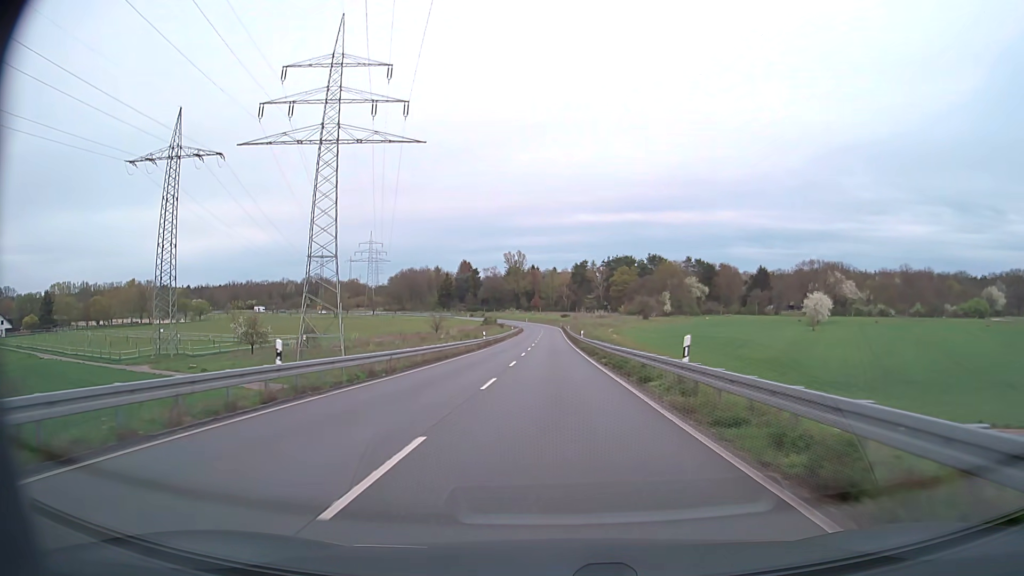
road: secondary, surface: asphalt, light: Day
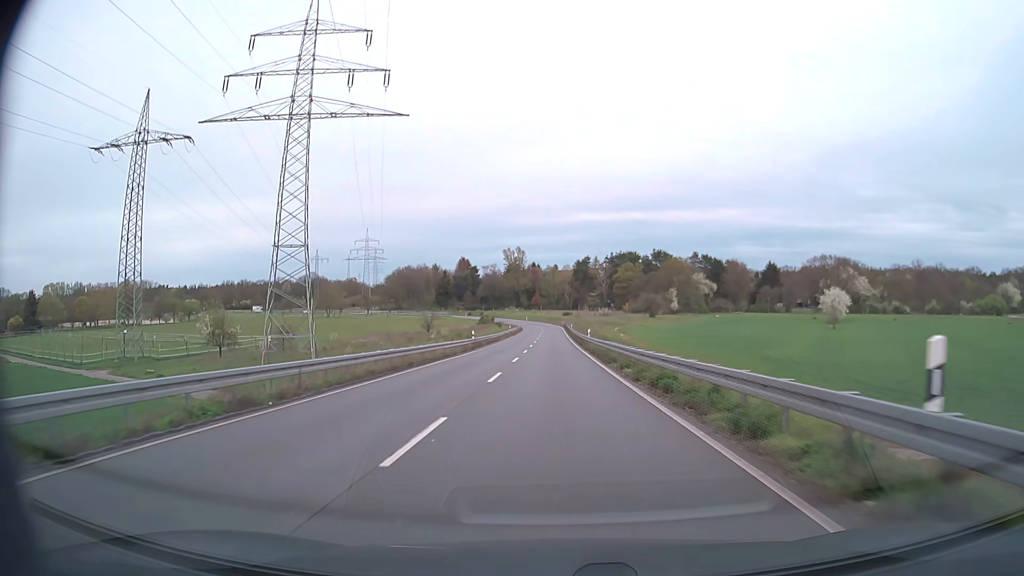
(0.0, +9.7) m; 0°
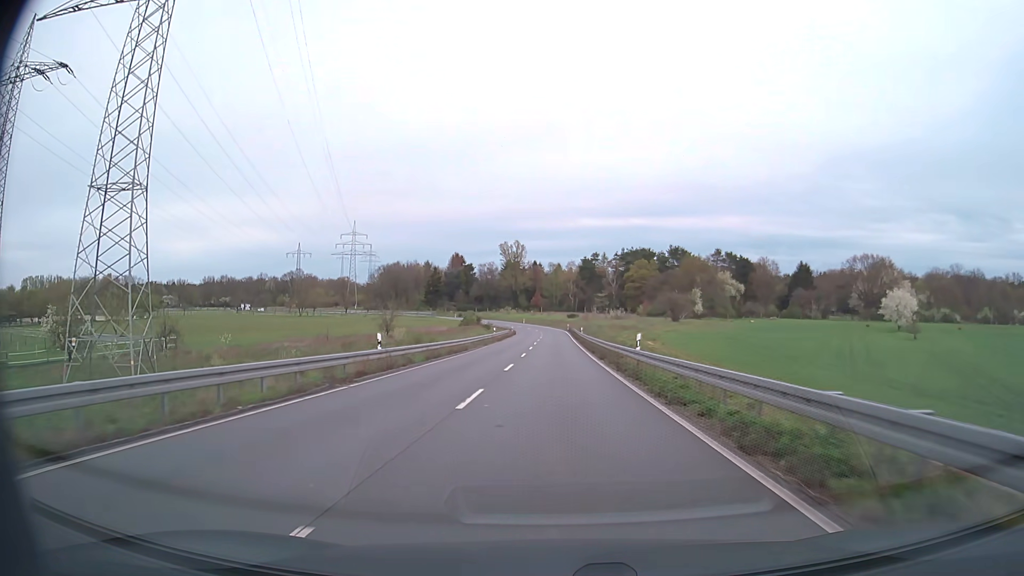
(-0.1, +29.6) m; 0°
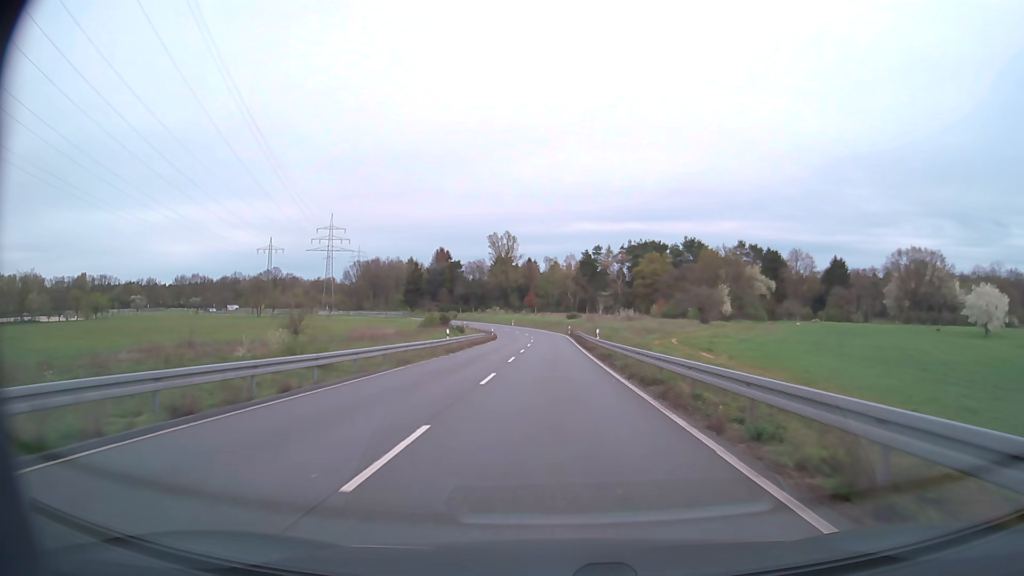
(+0.1, +30.0) m; 0°
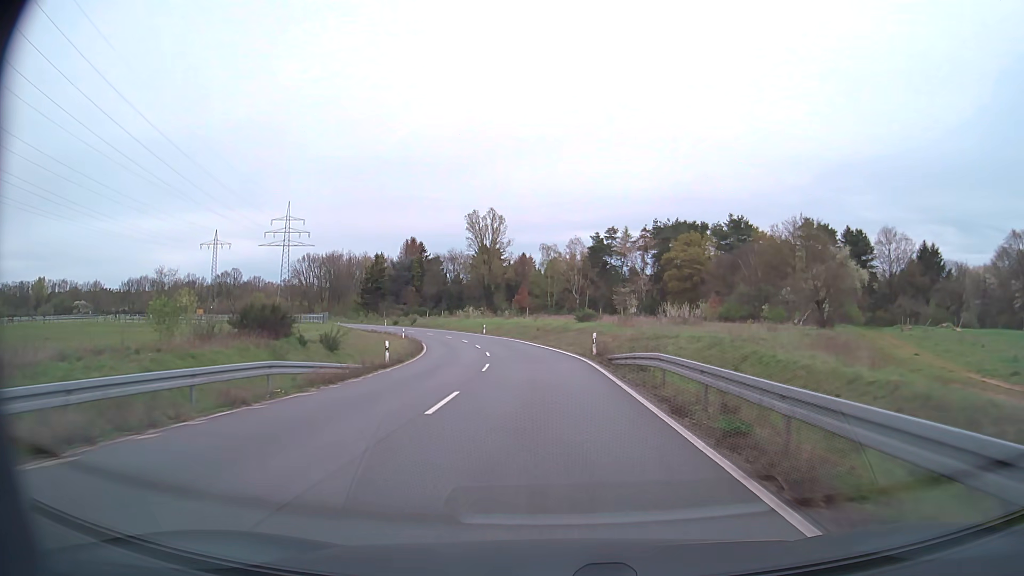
(+0.2, +50.2) m; 0°
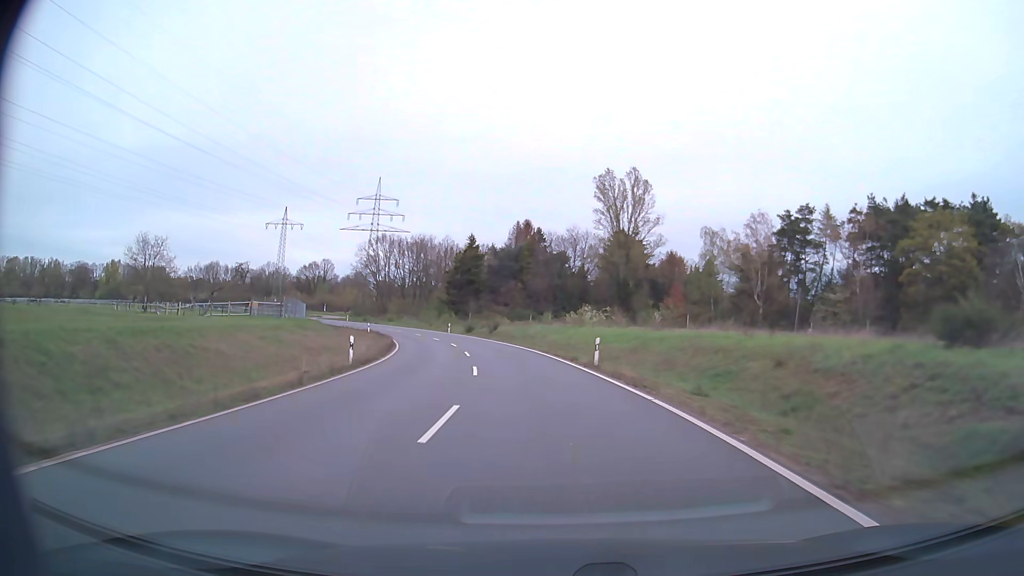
(-3.6, +49.1) m; -11°
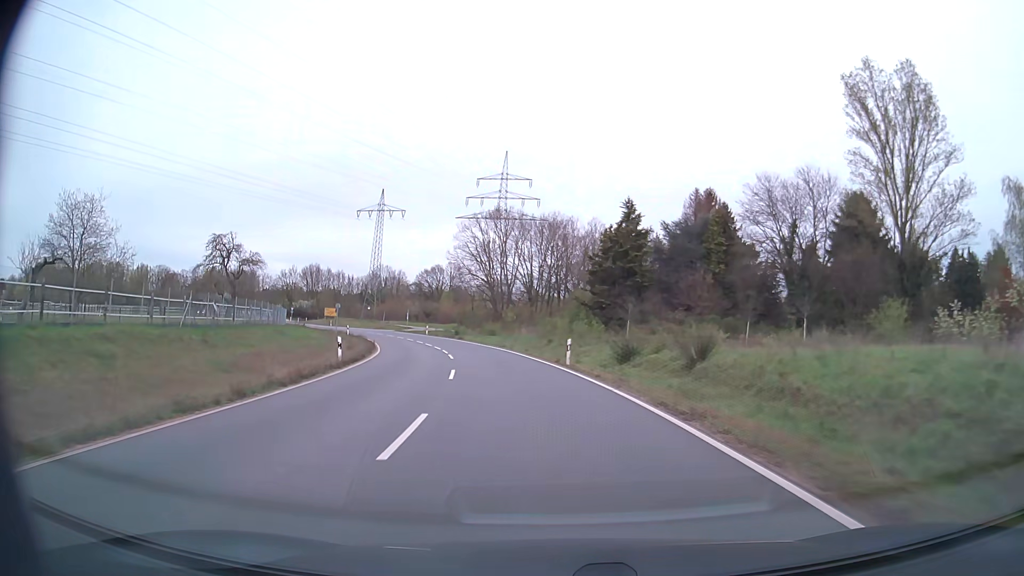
(-5.5, +47.3) m; -13°
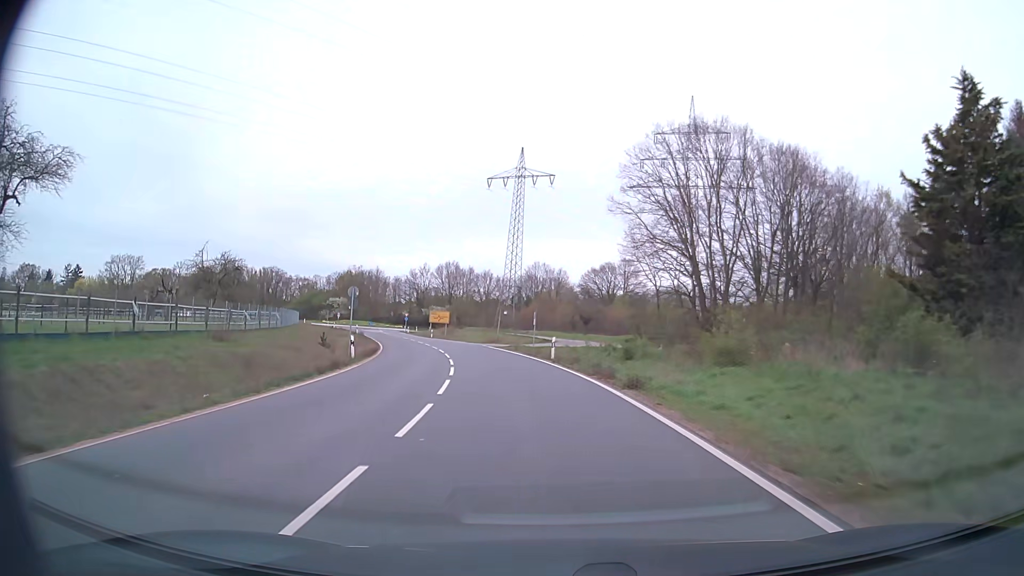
(-5.8, +45.0) m; -15°
(0, +10) (-1, +20) (-3, +30) (-5, +40) (-7, +49) (-10, +59) (-13, +68) (-16, +78) (-19, +87) (-22, +97) m
